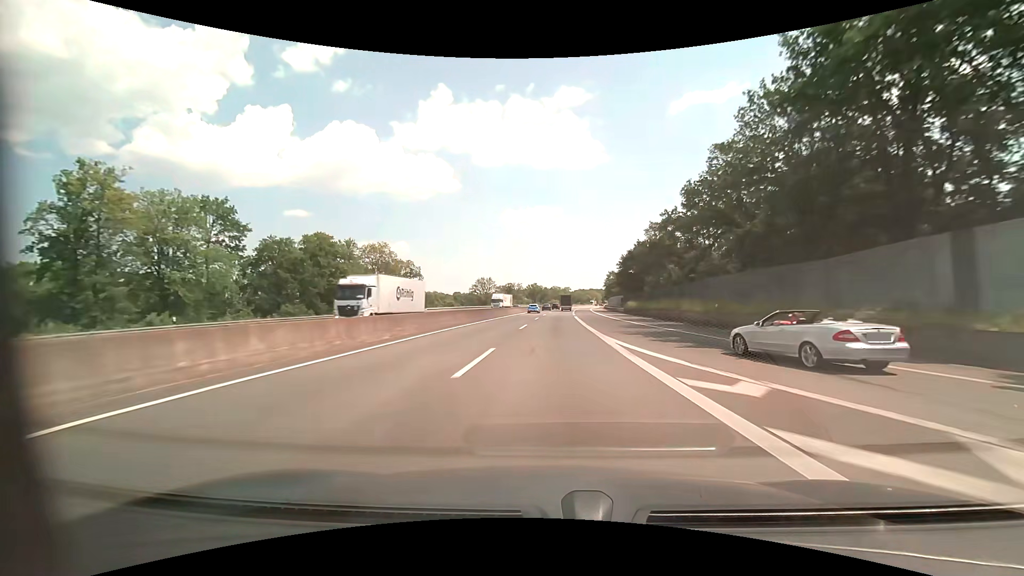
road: motorway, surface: asphalt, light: Day
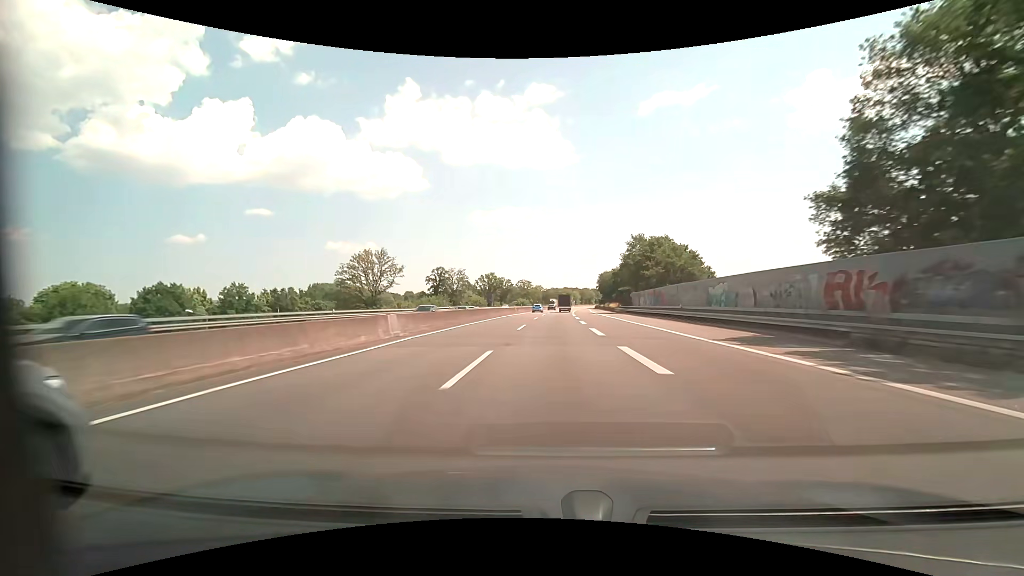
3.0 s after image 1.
(+2.8, +91.0) m; +3°
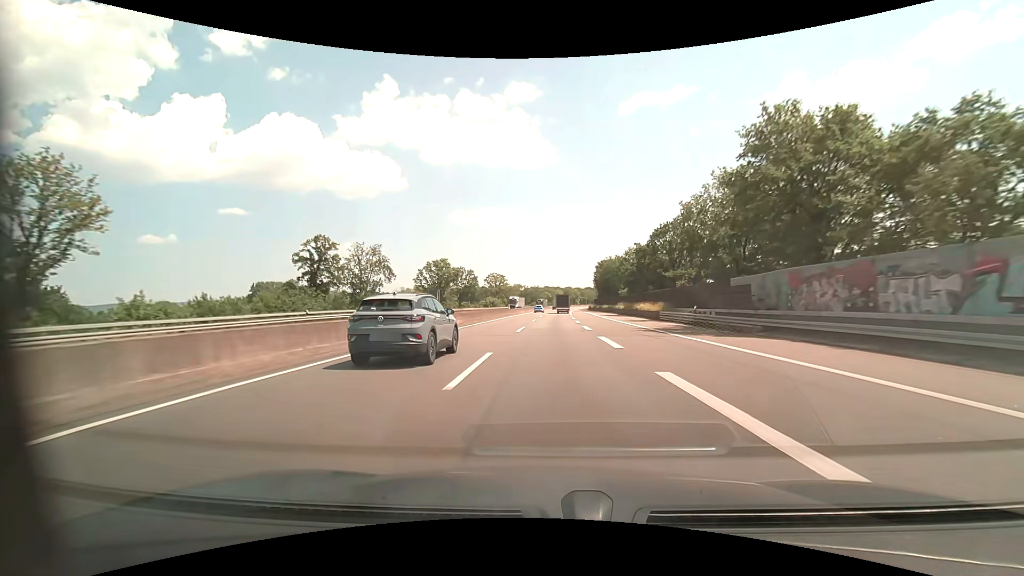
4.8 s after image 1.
(+0.9, +53.6) m; +2°
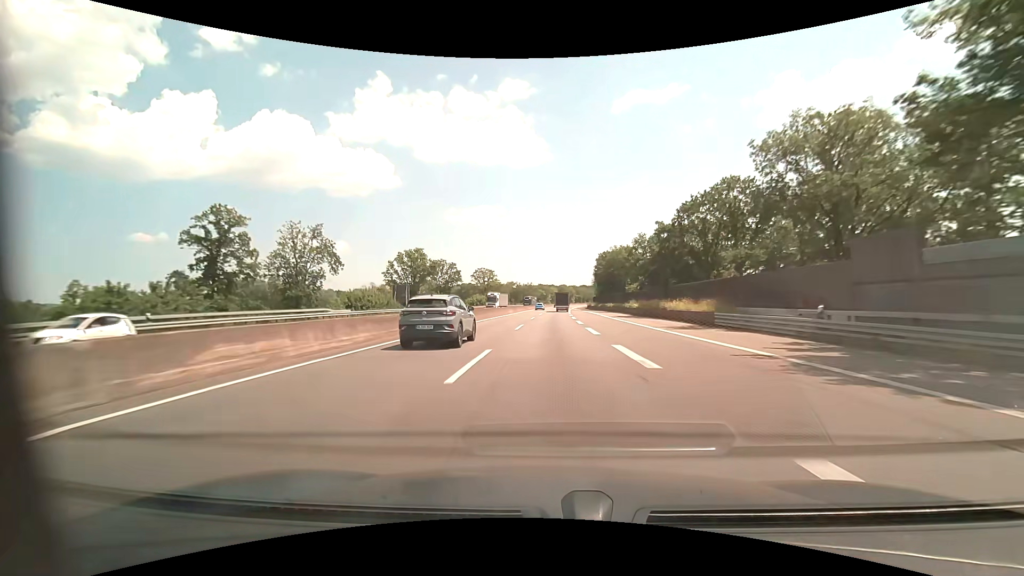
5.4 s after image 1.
(+0.1, +17.7) m; +1°
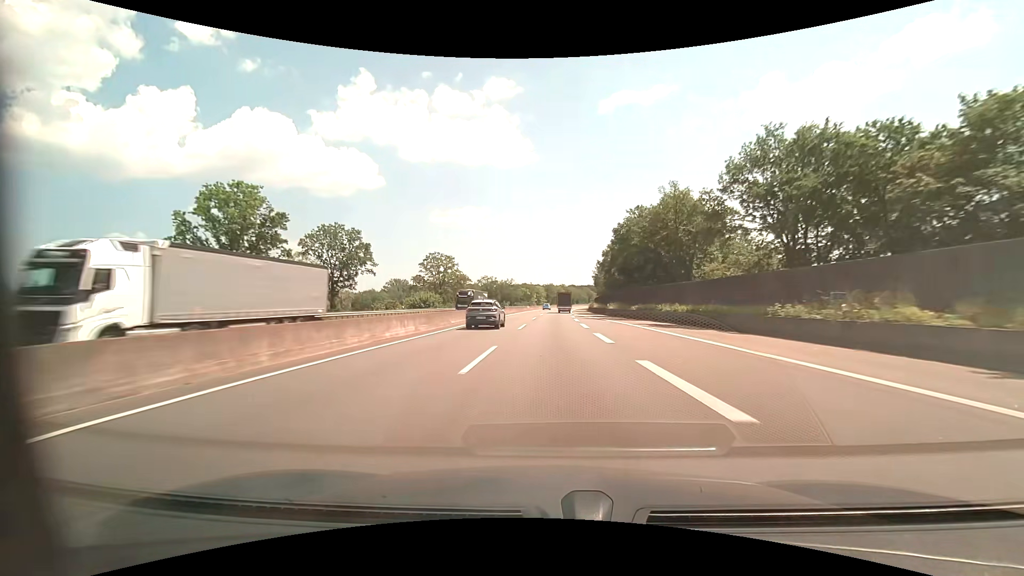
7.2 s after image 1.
(+0.6, +52.4) m; +2°
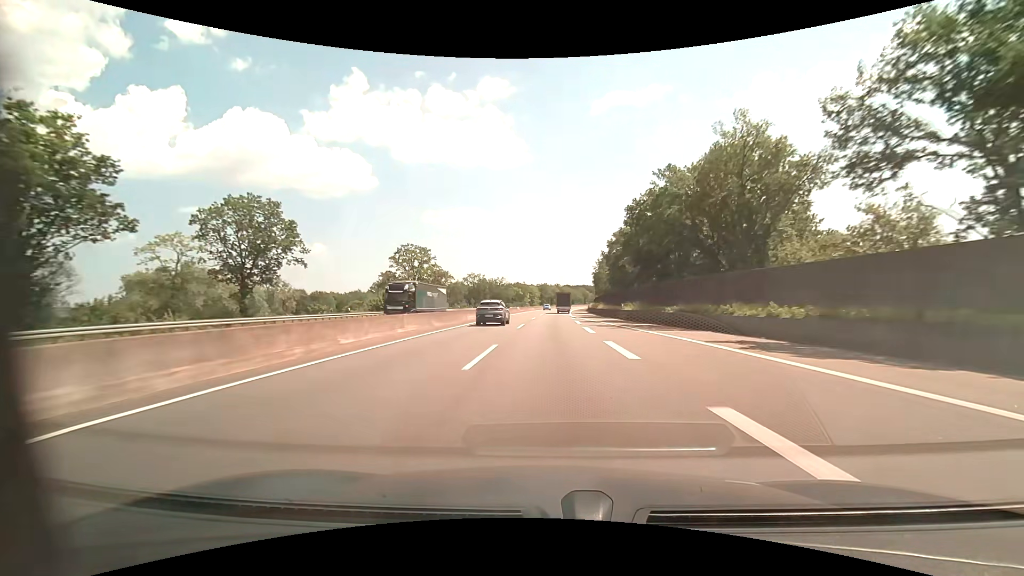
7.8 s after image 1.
(+0.1, +17.3) m; +1°
(0, +10) (0, +20) (0, +30) (0, +40) (+1, +50) (+1, +60) (+1, +70) (+2, +80) (+2, +90) (+2, +100) m
